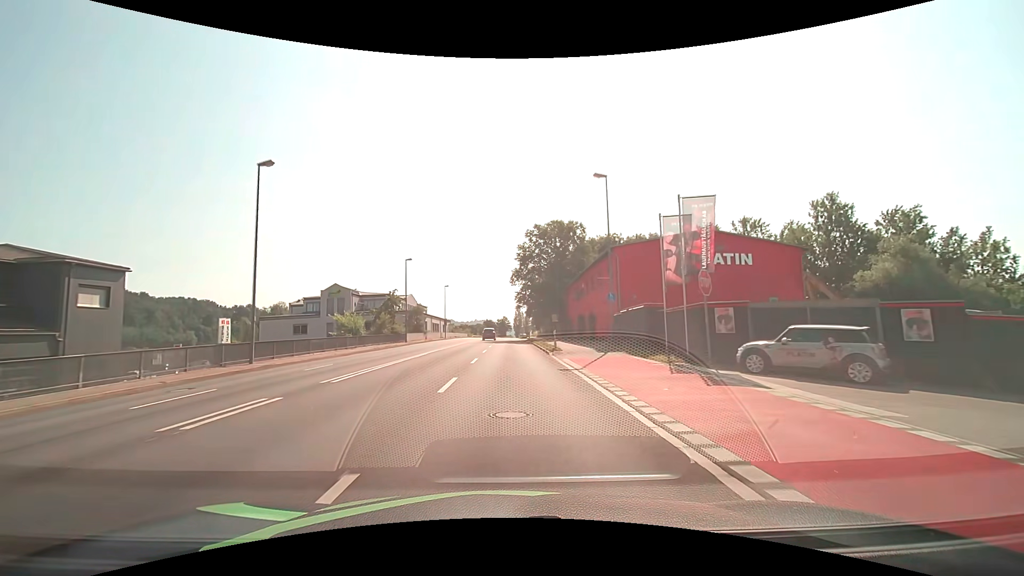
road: primary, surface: asphalt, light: Day
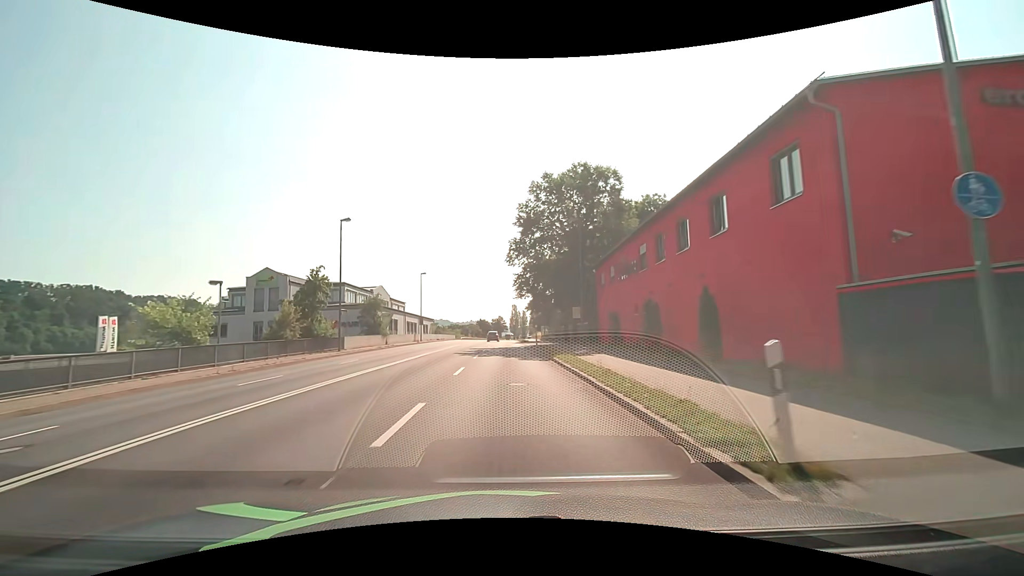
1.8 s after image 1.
(+0.1, +22.8) m; +1°
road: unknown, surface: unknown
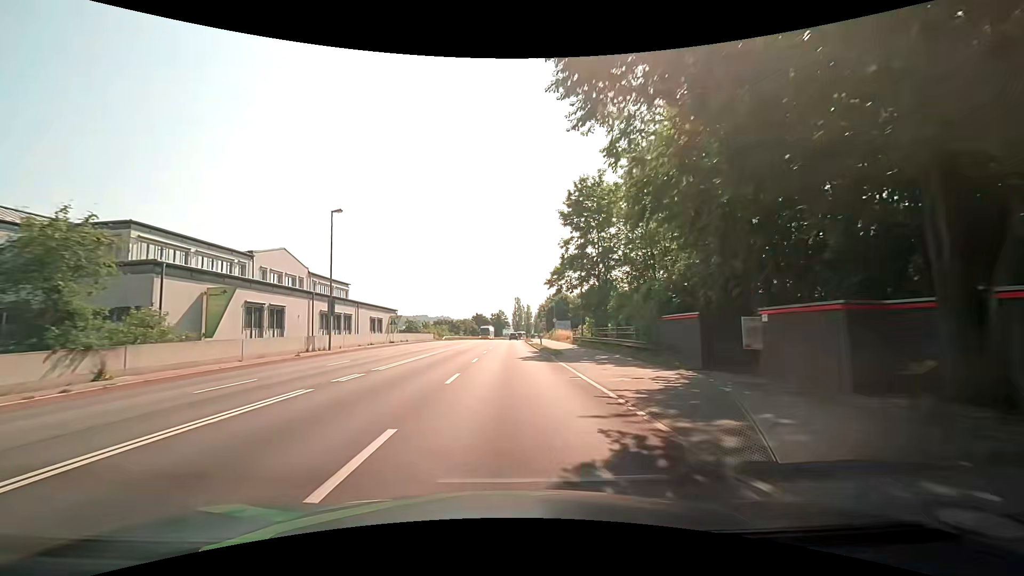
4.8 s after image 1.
(+0.1, +38.1) m; 0°
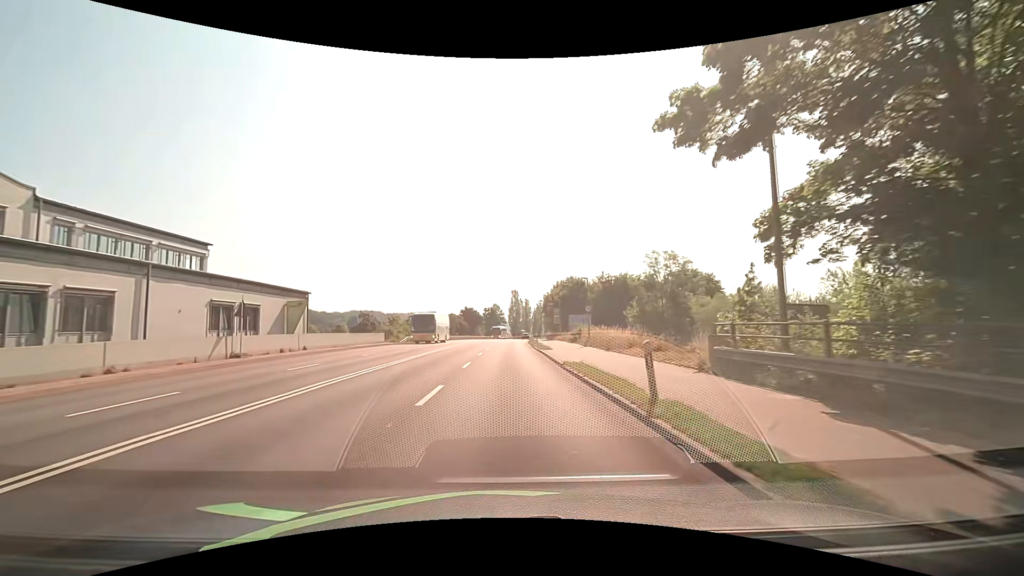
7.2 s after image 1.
(+0.3, +30.8) m; +1°
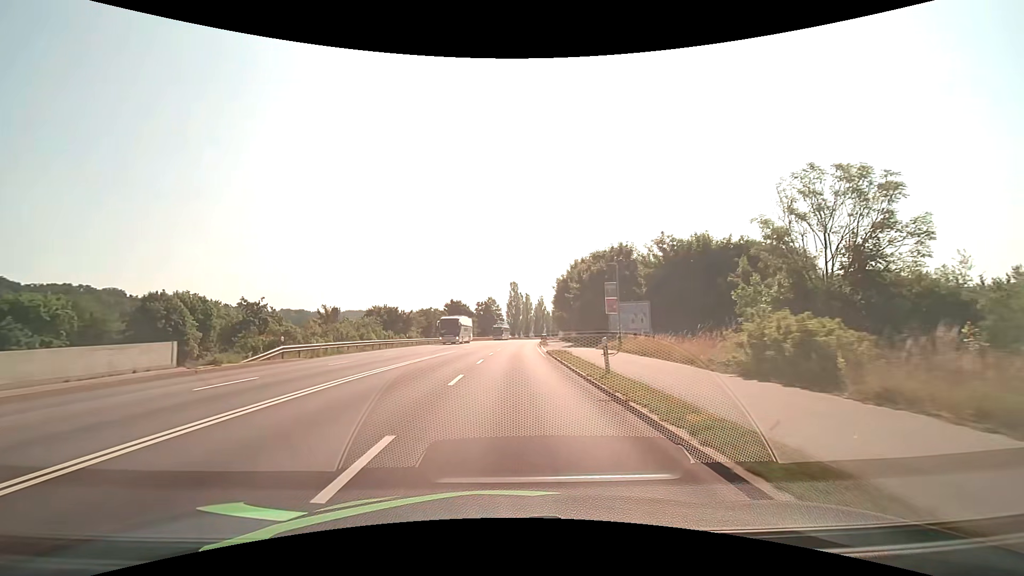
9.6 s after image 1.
(+0.1, +32.9) m; +1°
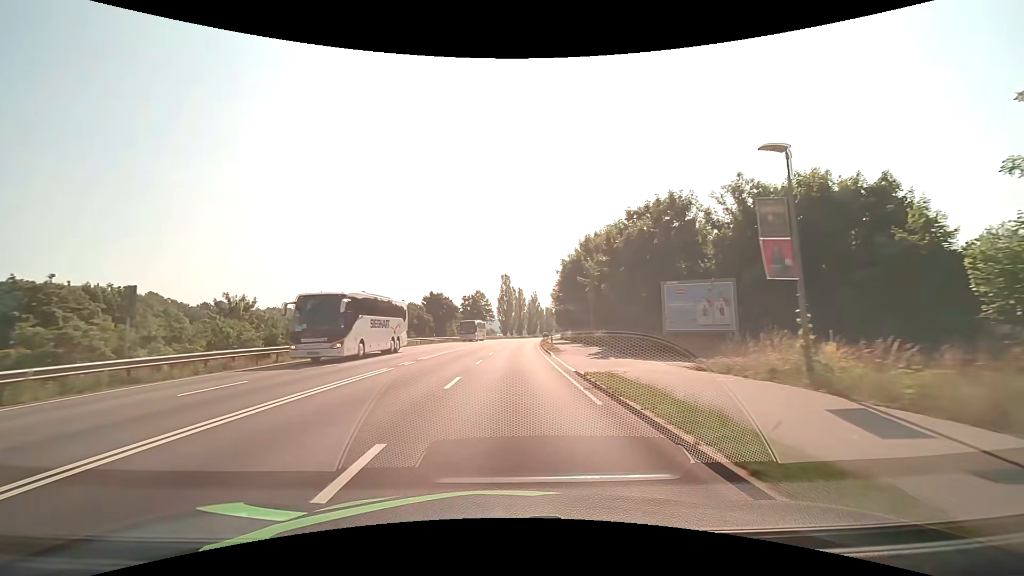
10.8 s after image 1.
(+0.1, +18.6) m; +1°
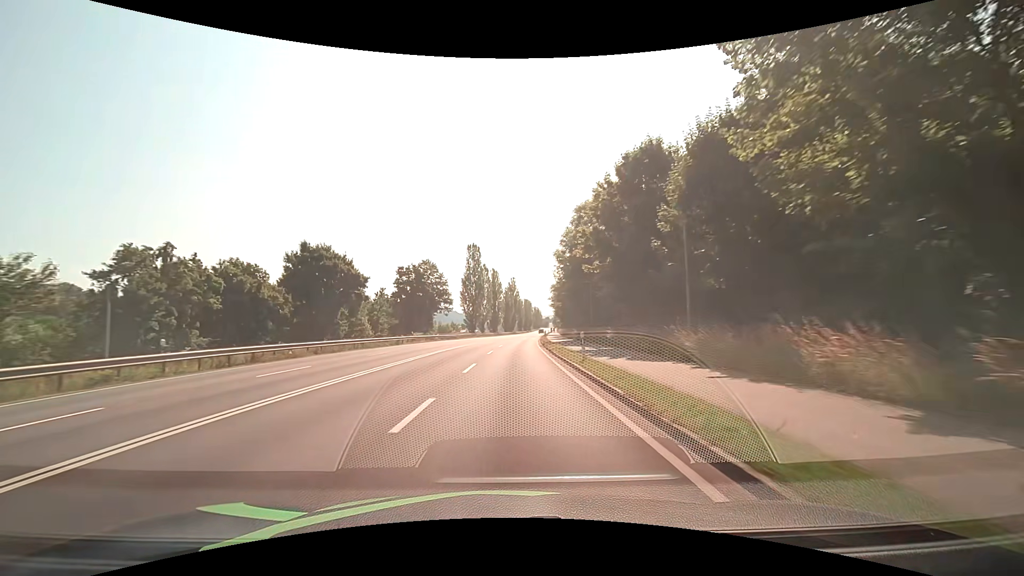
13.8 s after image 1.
(+1.2, +50.3) m; +3°
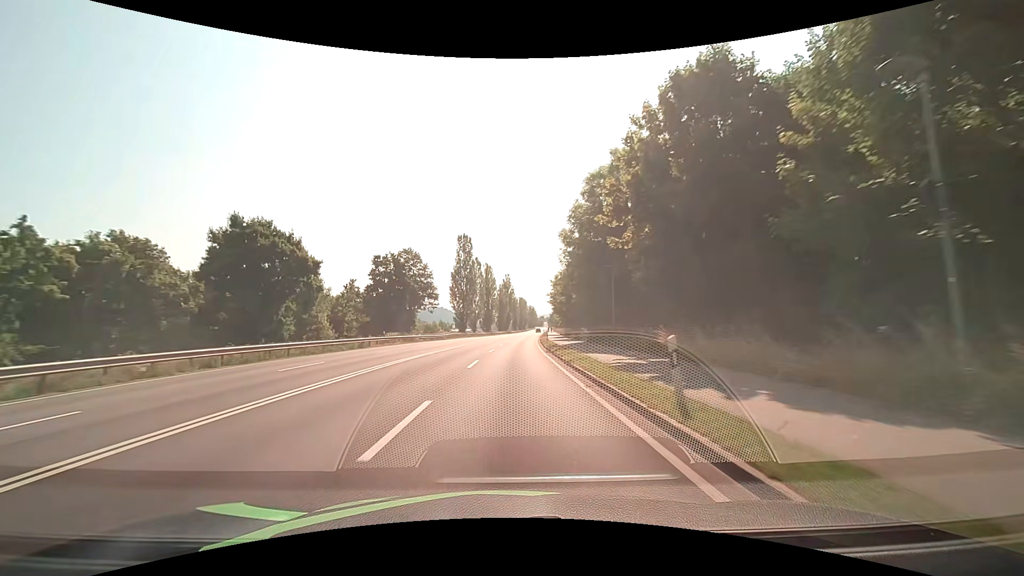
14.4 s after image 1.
(0.0, +10.4) m; 0°
(0, +10) (0, +20) (+1, +30) (+1, +40) (+2, +50) (+2, +60) (+3, +70) (+4, +80) (+4, +90) (+5, +100) m
